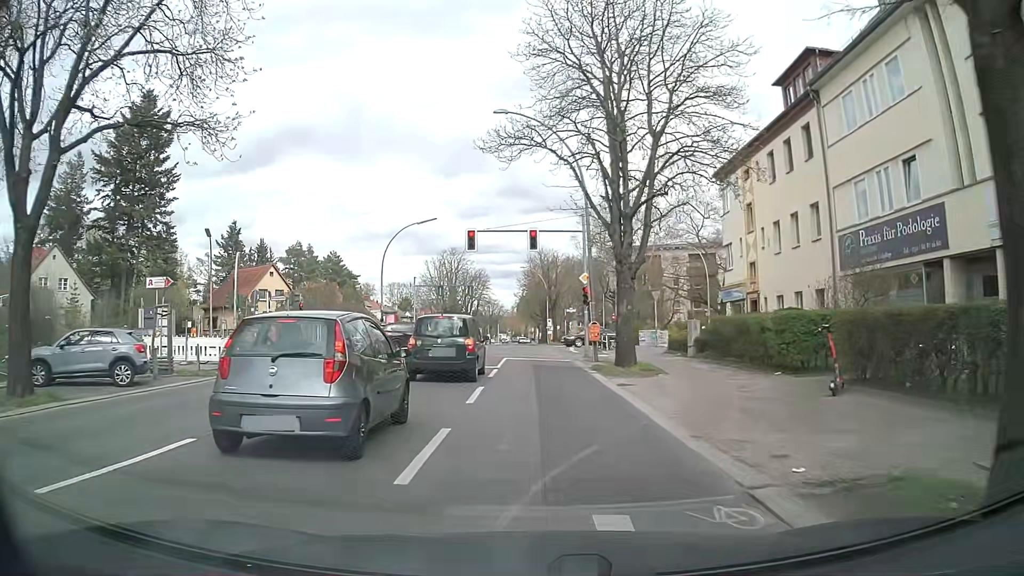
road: secondary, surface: asphalt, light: Day
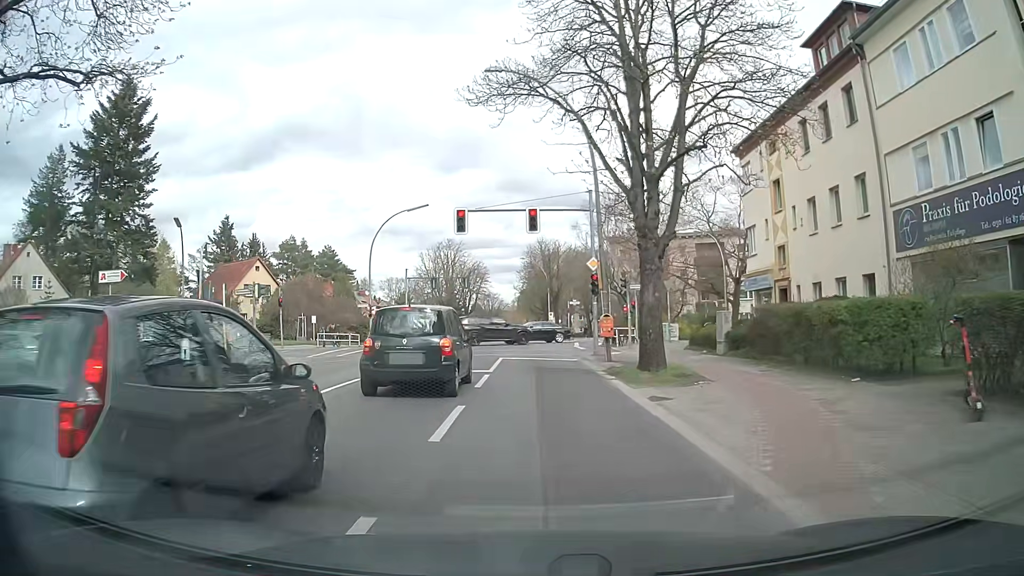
(0.0, +4.0) m; 0°
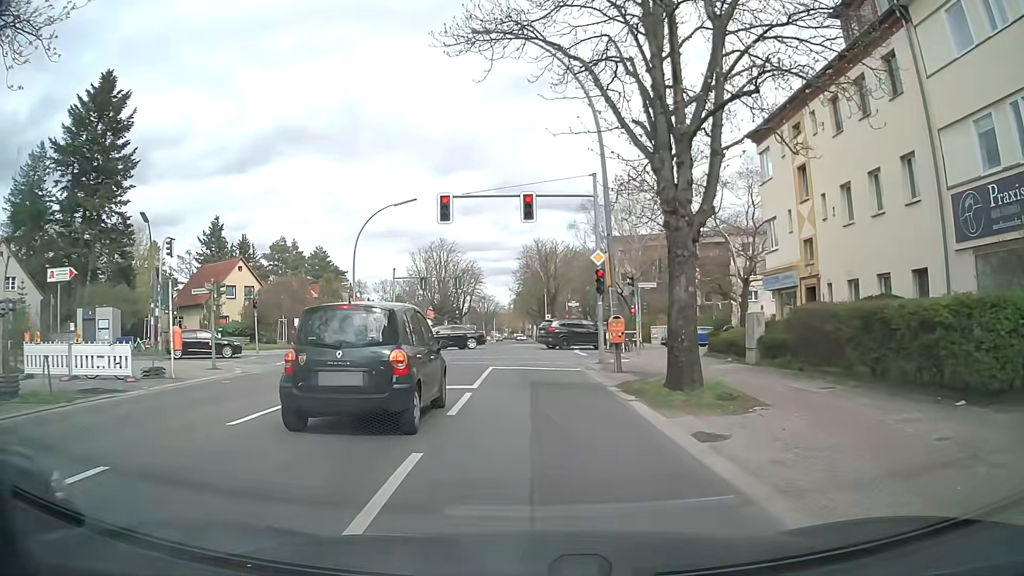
(0.0, +3.5) m; 0°
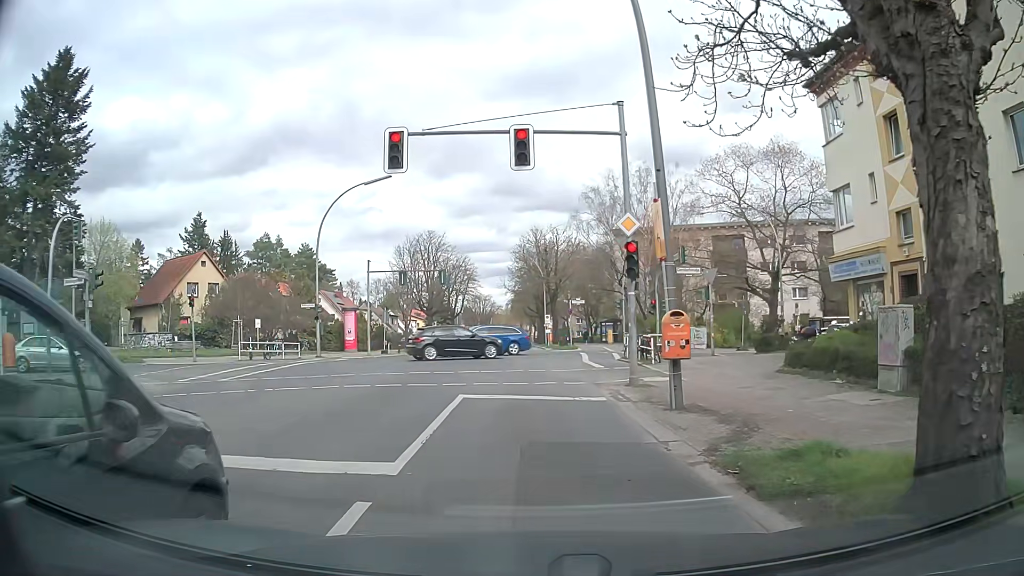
(+0.1, +7.6) m; +2°
